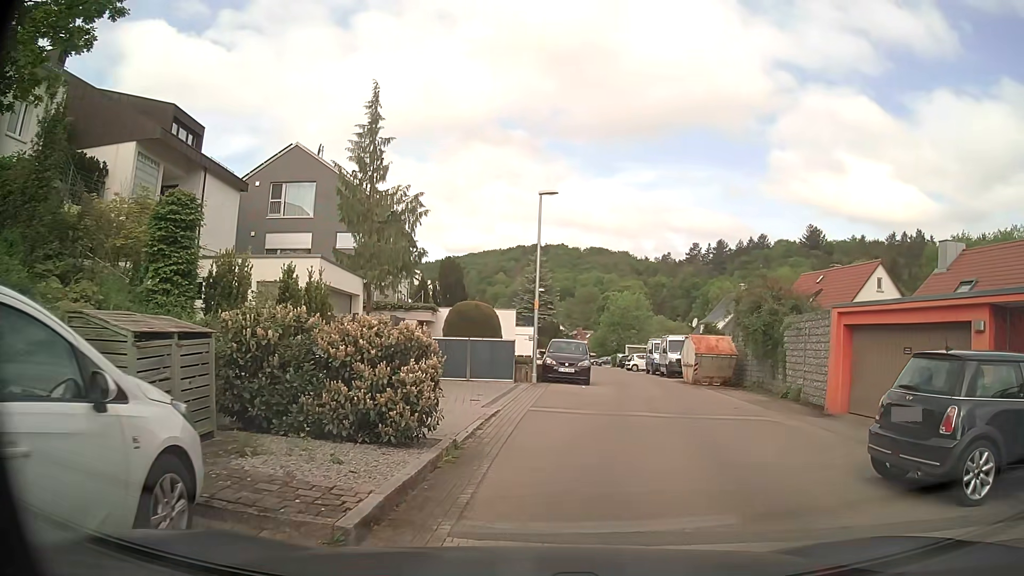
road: residential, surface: asphalt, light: Day
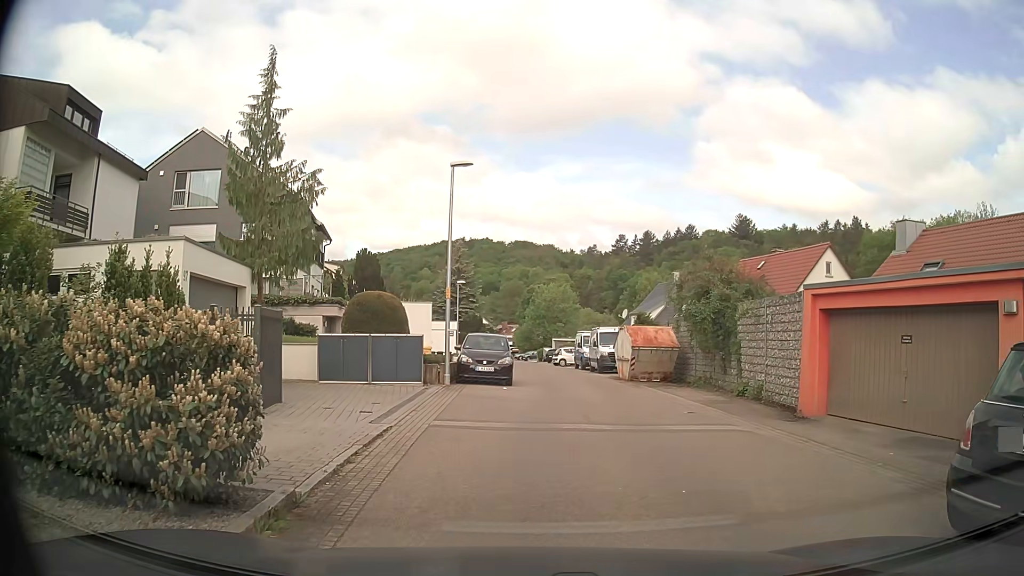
(+0.2, +2.9) m; +9°
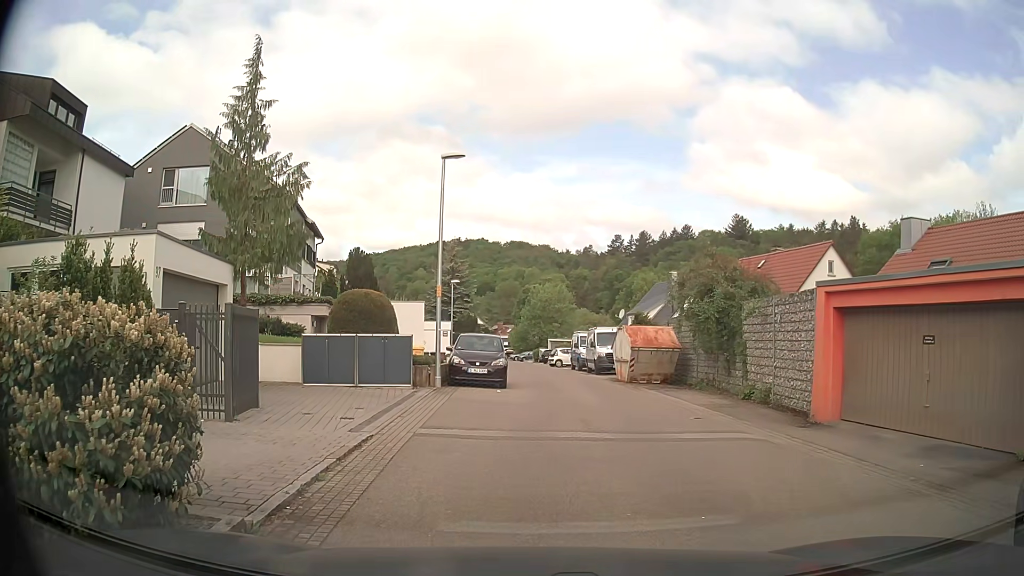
(0.0, +0.9) m; 0°
